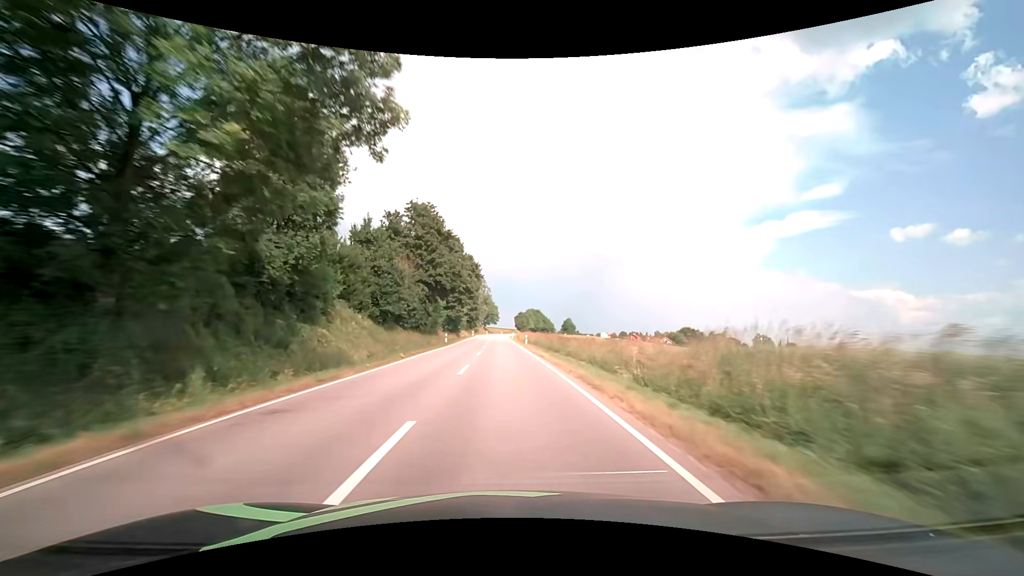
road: secondary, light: Day
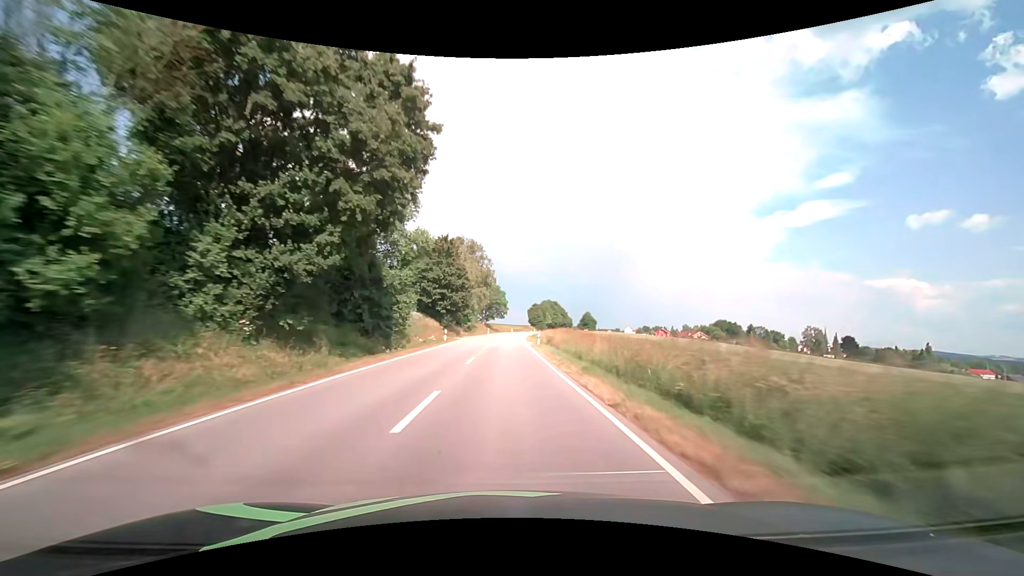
(-0.6, +56.7) m; -1°
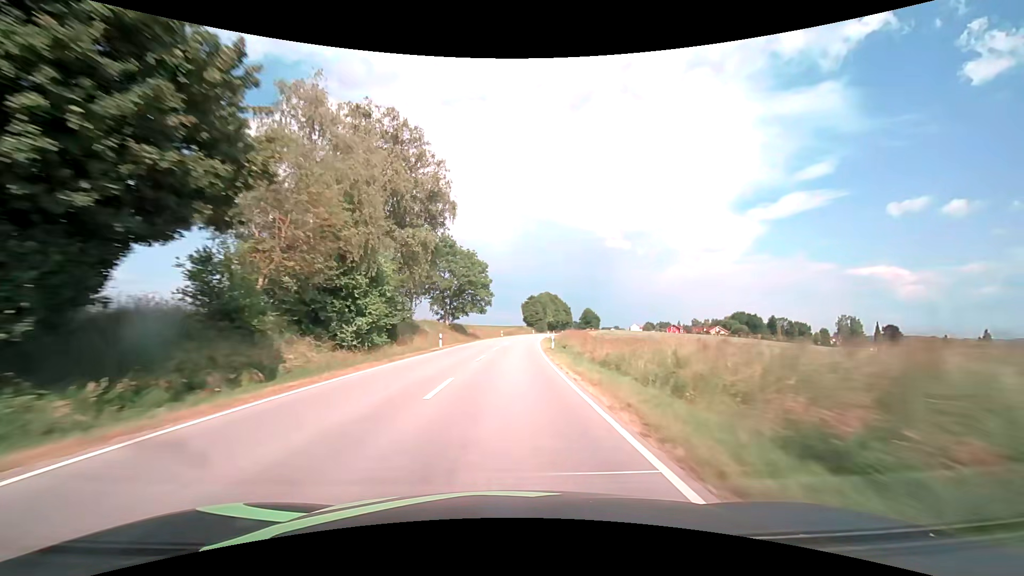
(+0.2, +56.8) m; +1°
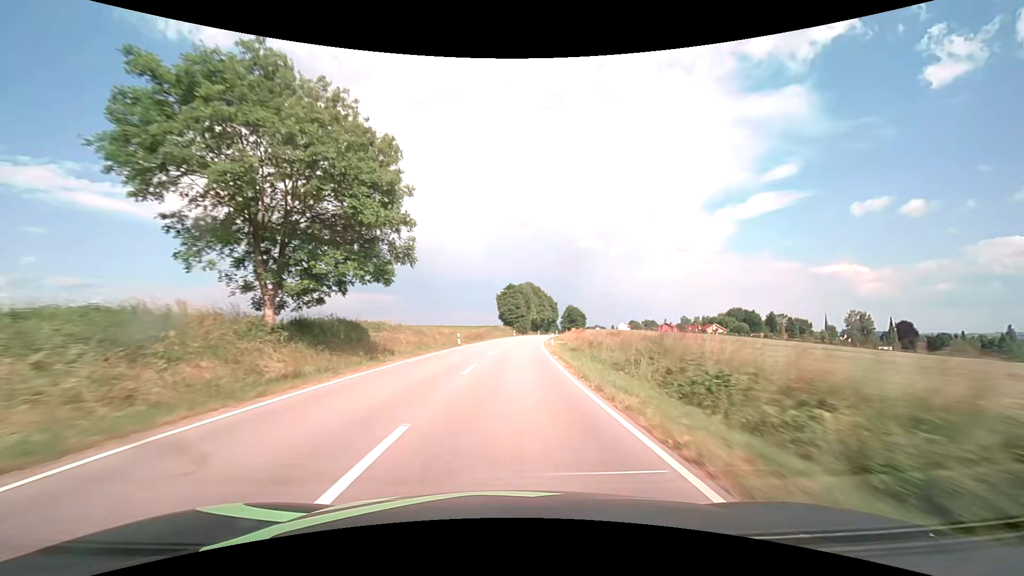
(+1.0, +42.5) m; +3°
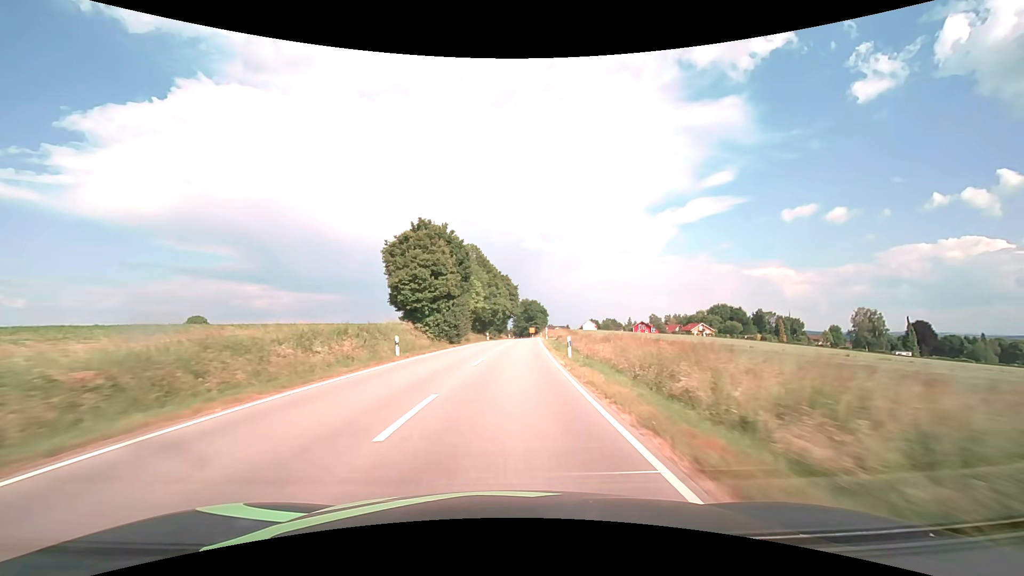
(+3.9, +68.4) m; +6°
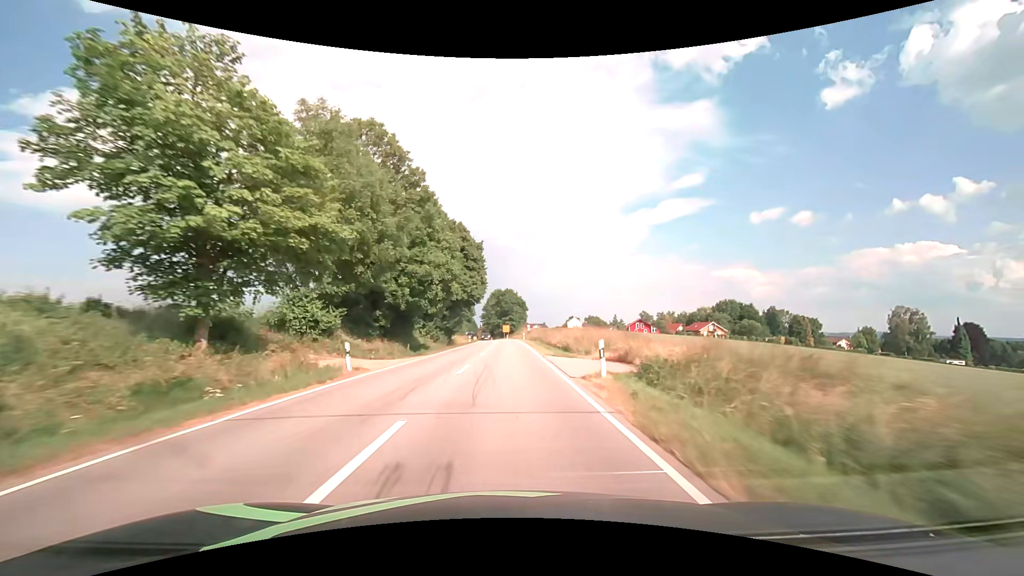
(+1.8, +50.2) m; +3°
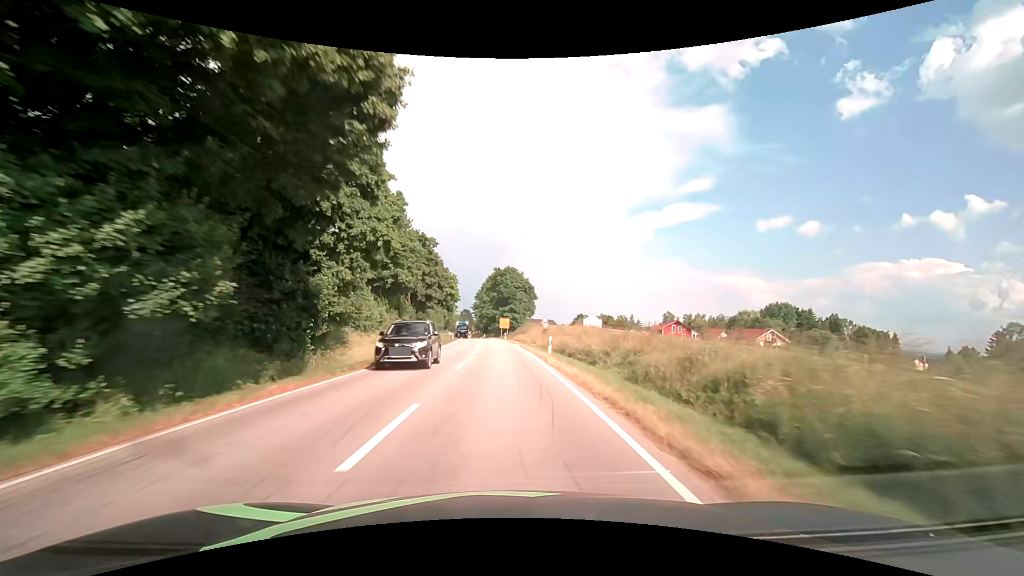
(+0.4, +46.4) m; +1°
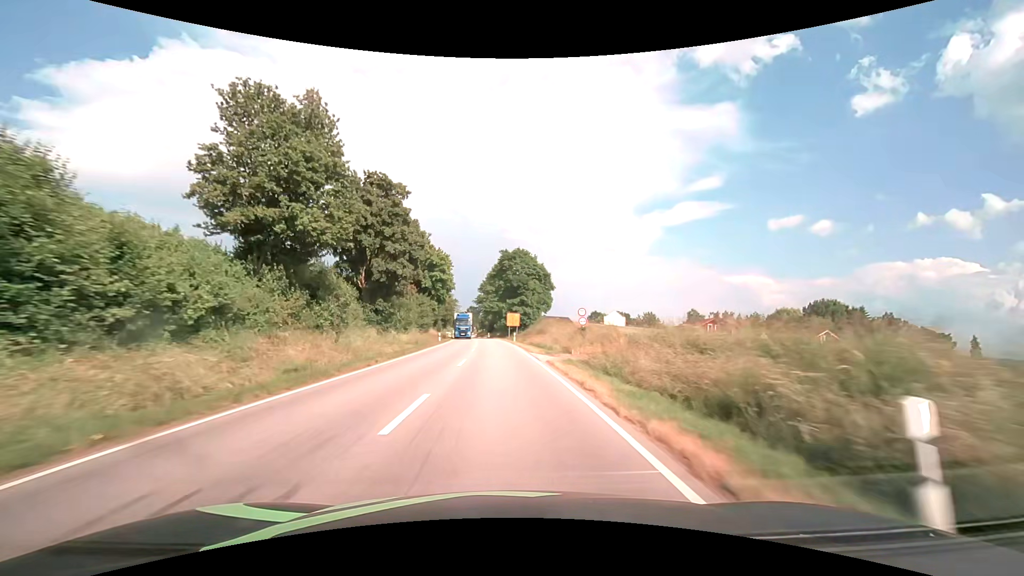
(-0.2, +22.5) m; -1°
(0, +10) (0, +20) (0, +30) (-1, +40) (-1, +50) (-2, +60) (-3, +70) (-4, +80) (-5, +90) (-6, +100) m
